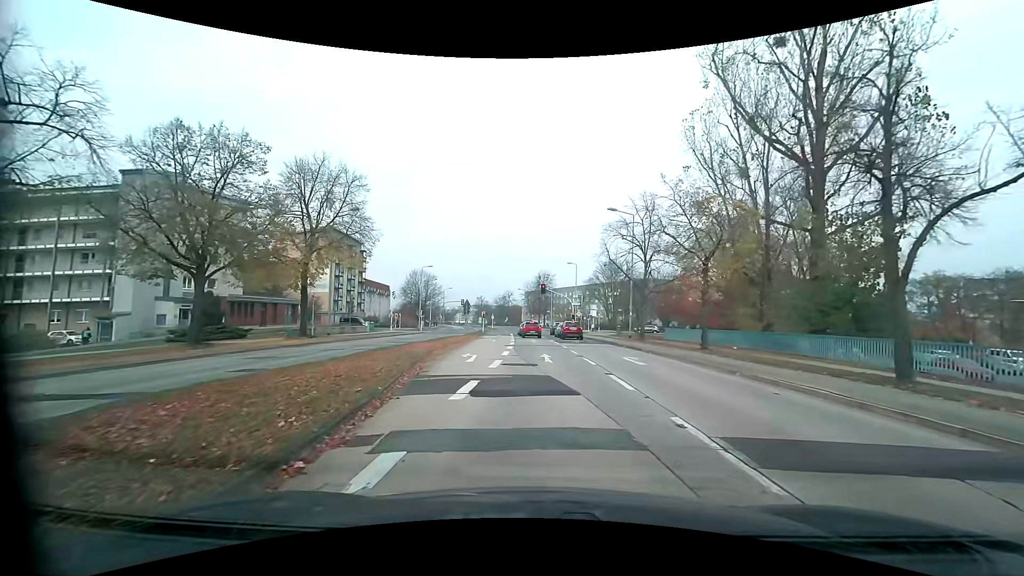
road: tertiary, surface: concrete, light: Day
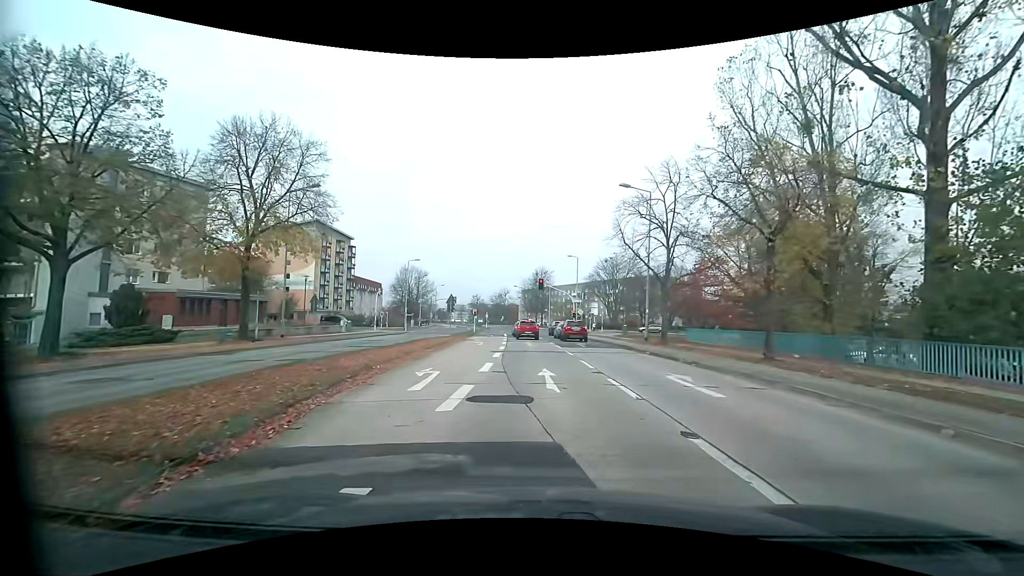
(0.0, +7.1) m; 0°
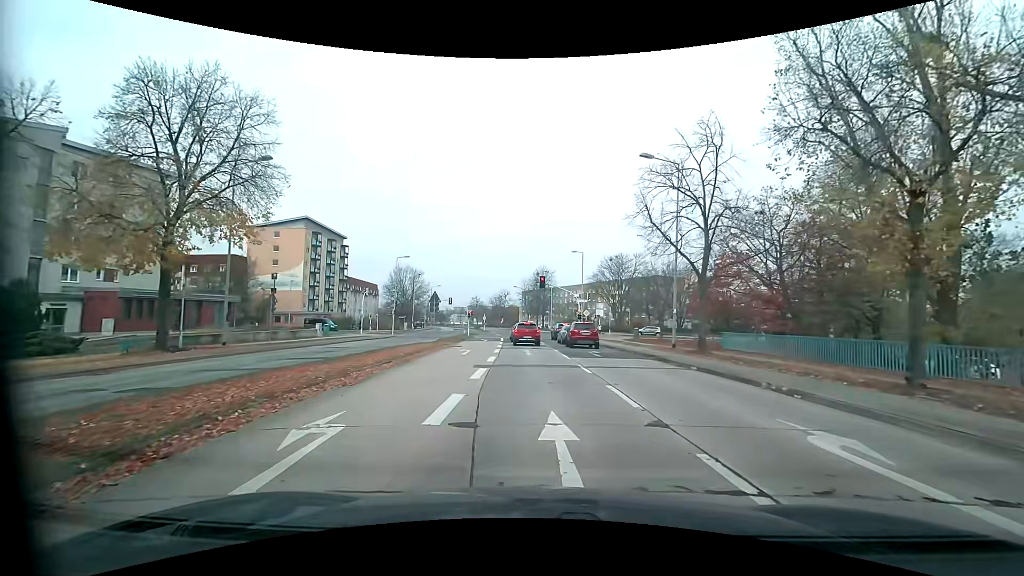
(0.0, +6.6) m; +2°
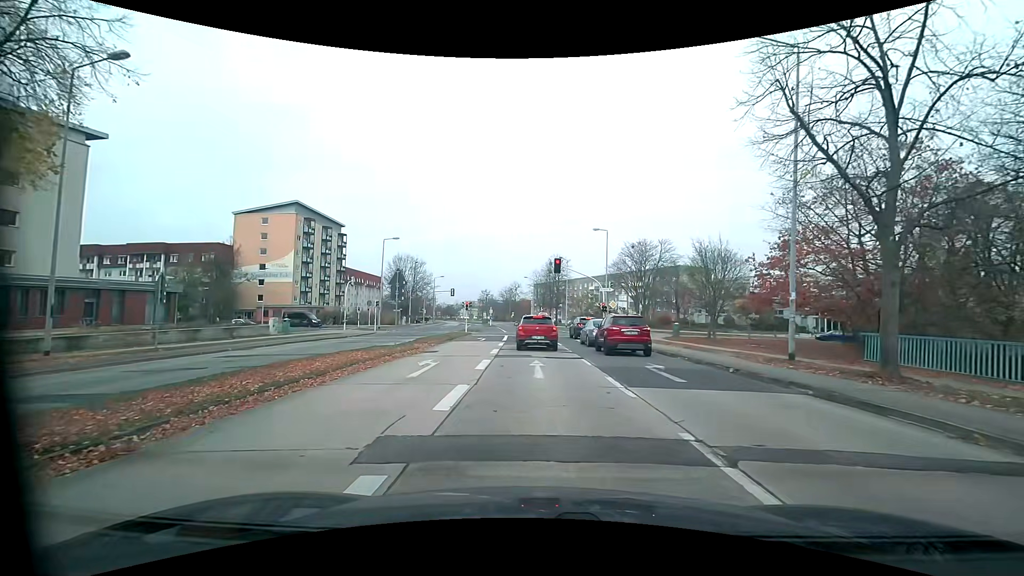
(-0.6, +11.2) m; -3°
